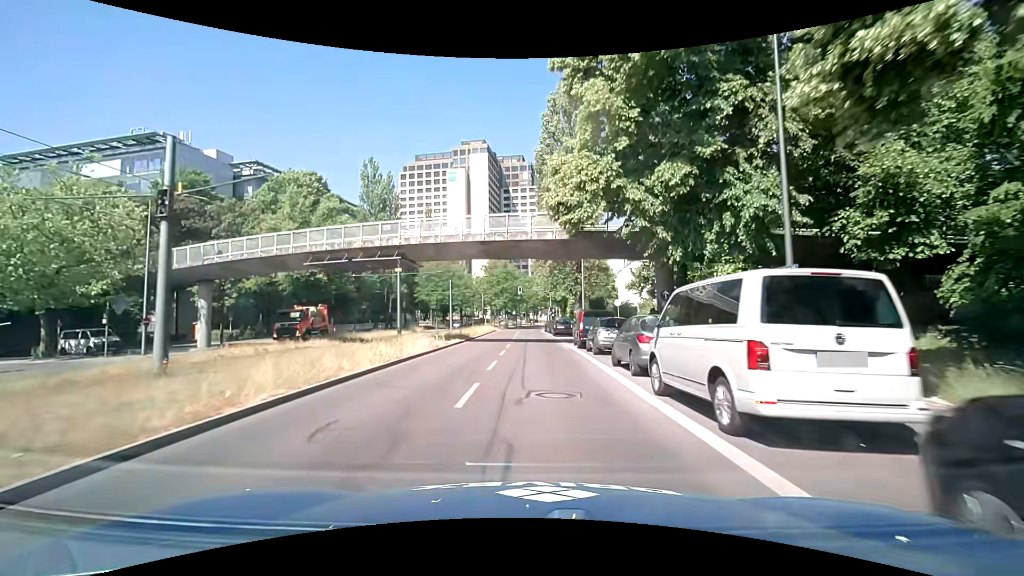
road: secondary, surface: asphalt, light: Day
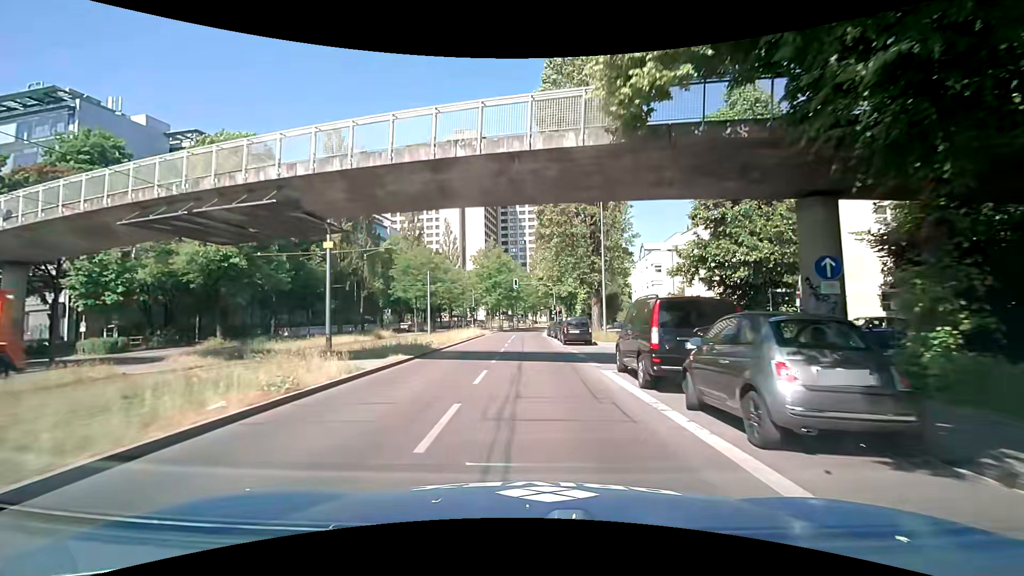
(-0.1, +14.1) m; +1°
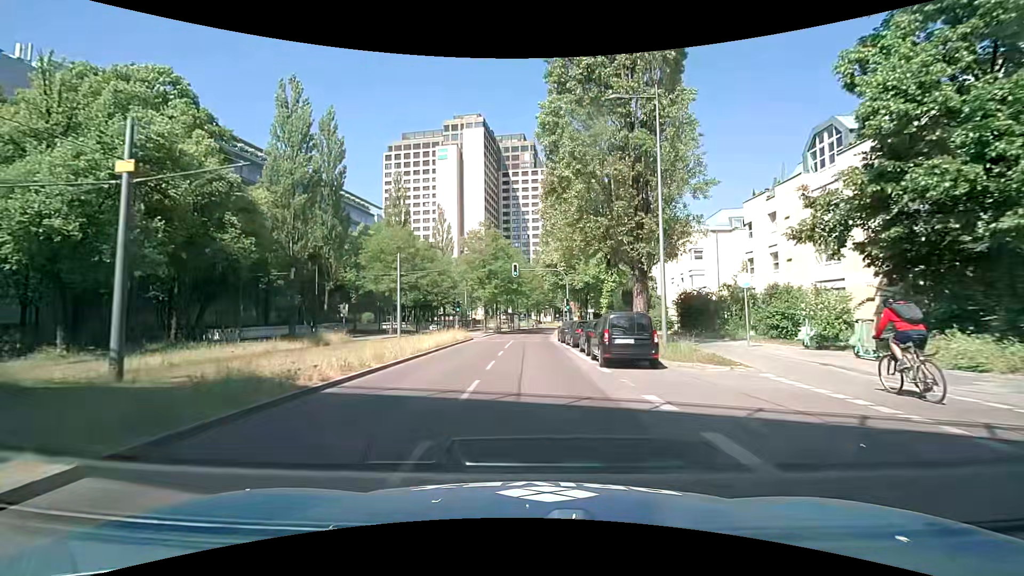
(-0.3, +14.0) m; -2°
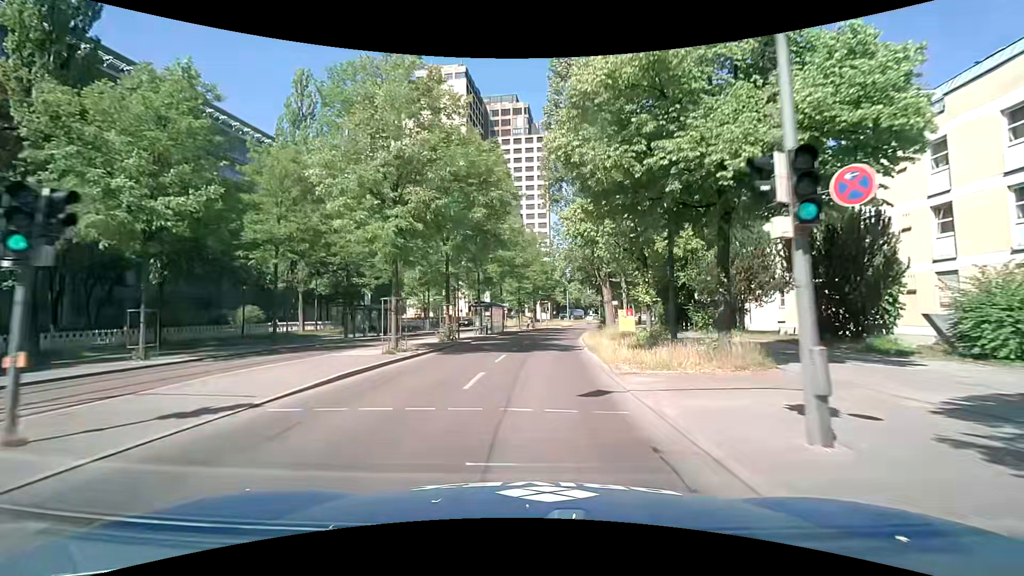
(+0.2, +34.8) m; +2°
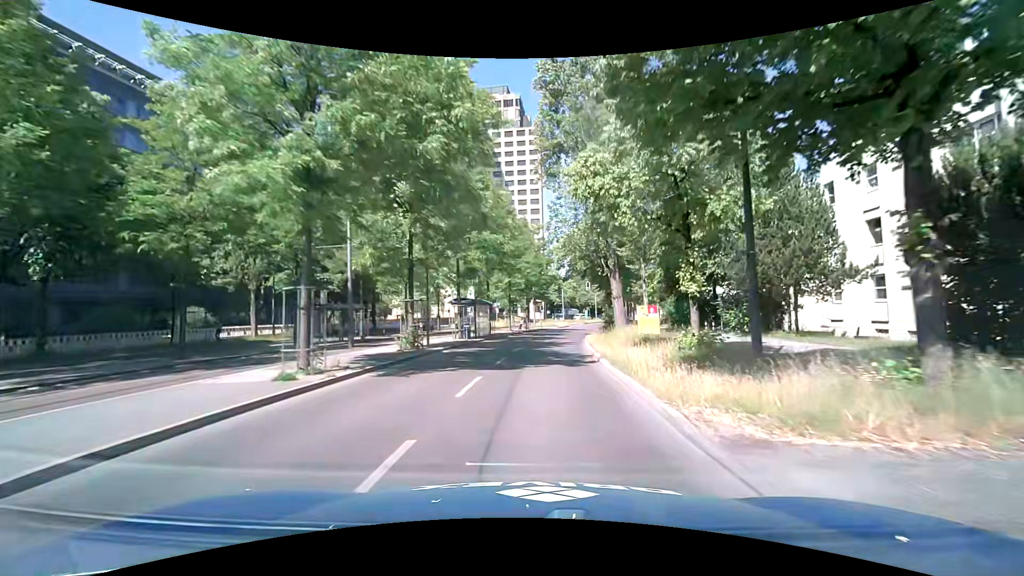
(0.0, +7.1) m; 0°
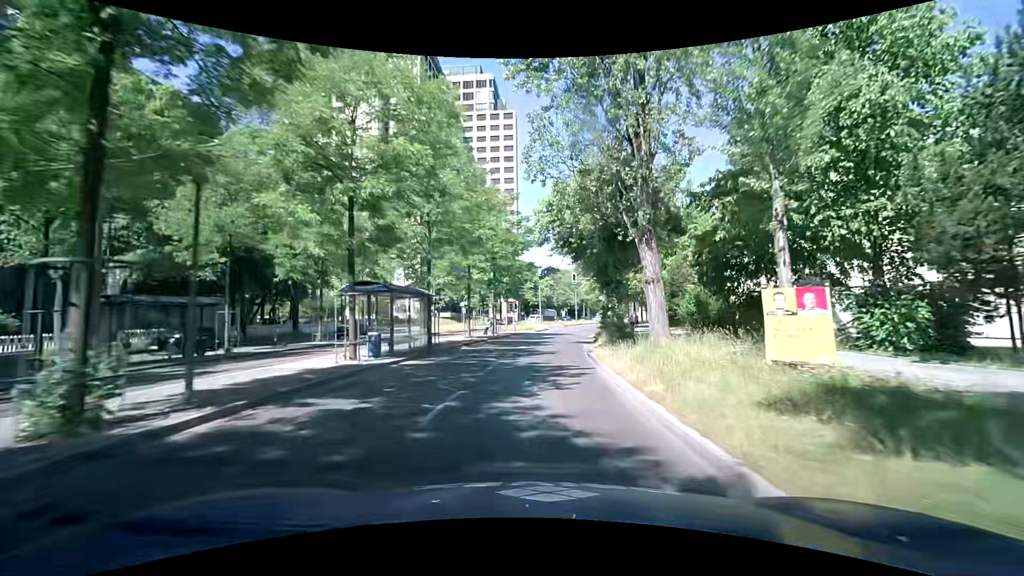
(+0.5, +14.4) m; +5°
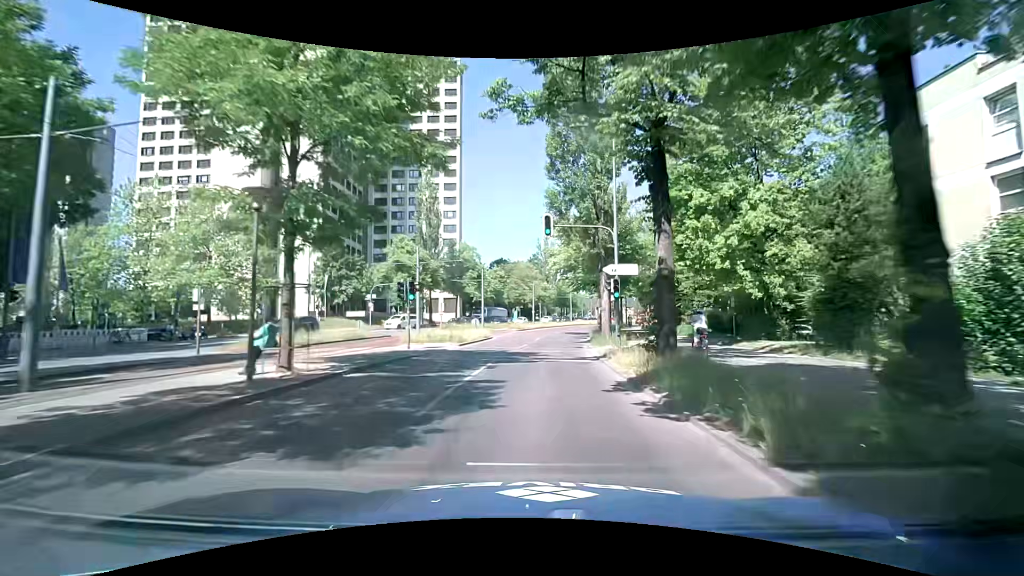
(+1.0, +29.4) m; +5°
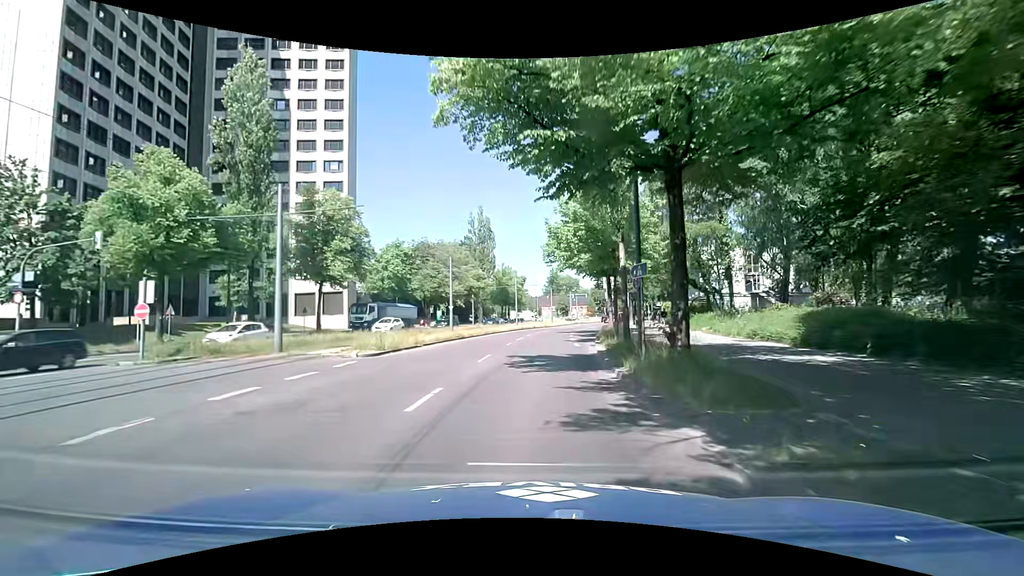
(+1.9, +36.6) m; +6°
(0, +10) (+1, +20) (+1, +30) (+2, +40) (+3, +50) (+5, +60) (+7, +69) (+9, +79) (+12, +89) (+14, +99) m
